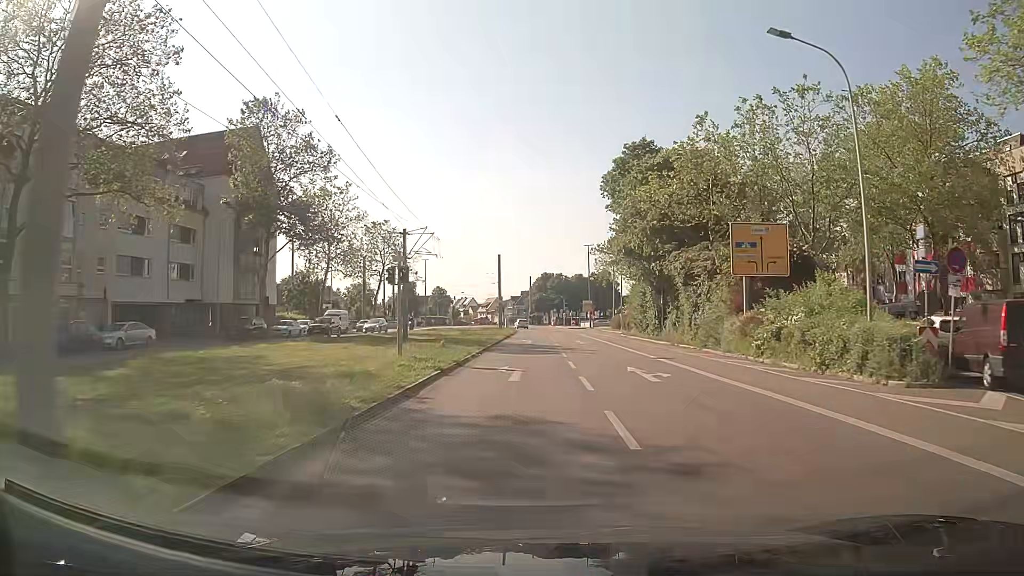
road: tertiary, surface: asphalt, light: Day
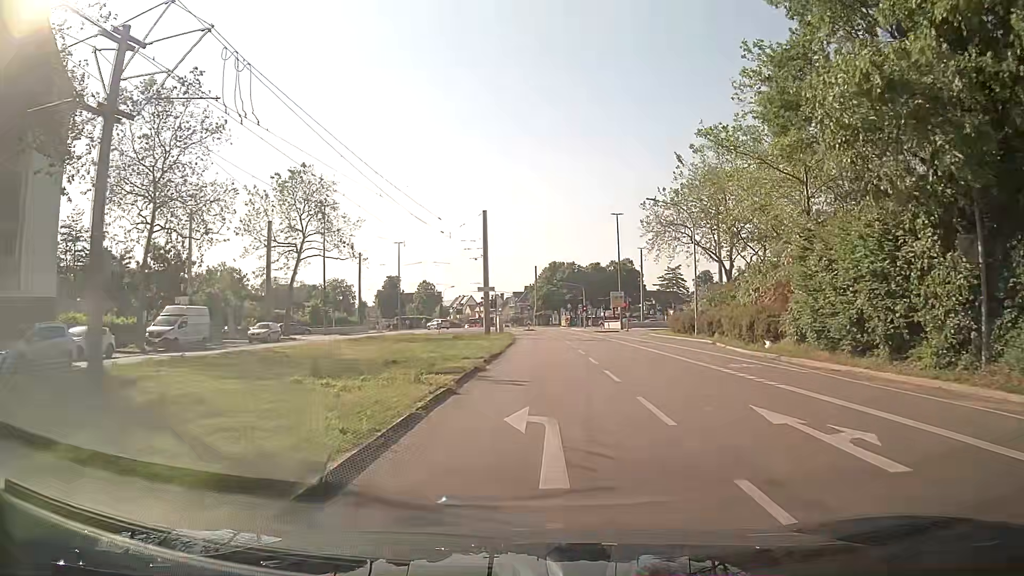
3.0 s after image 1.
(-0.1, +34.4) m; 0°
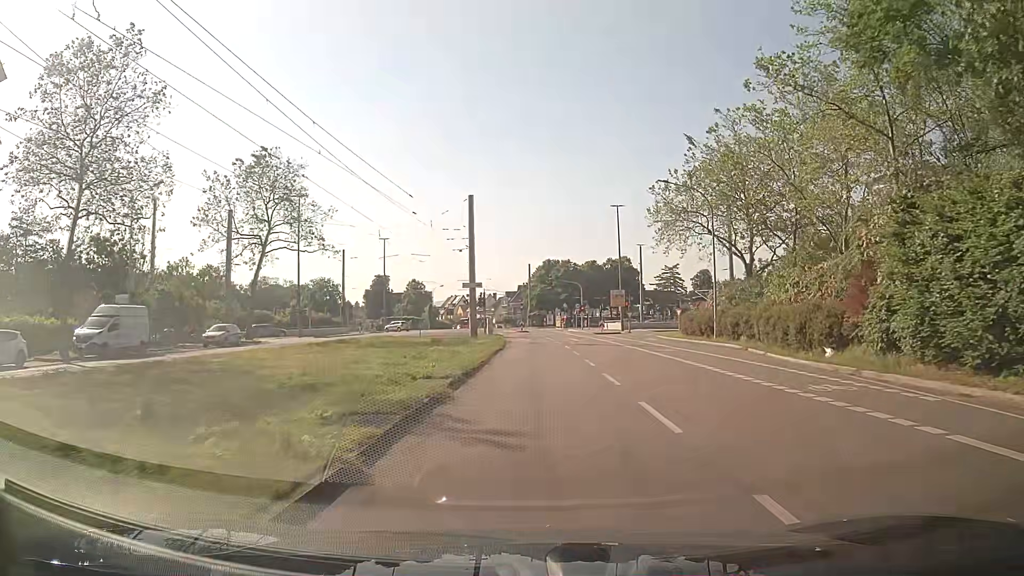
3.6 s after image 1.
(+0.1, +6.5) m; 0°
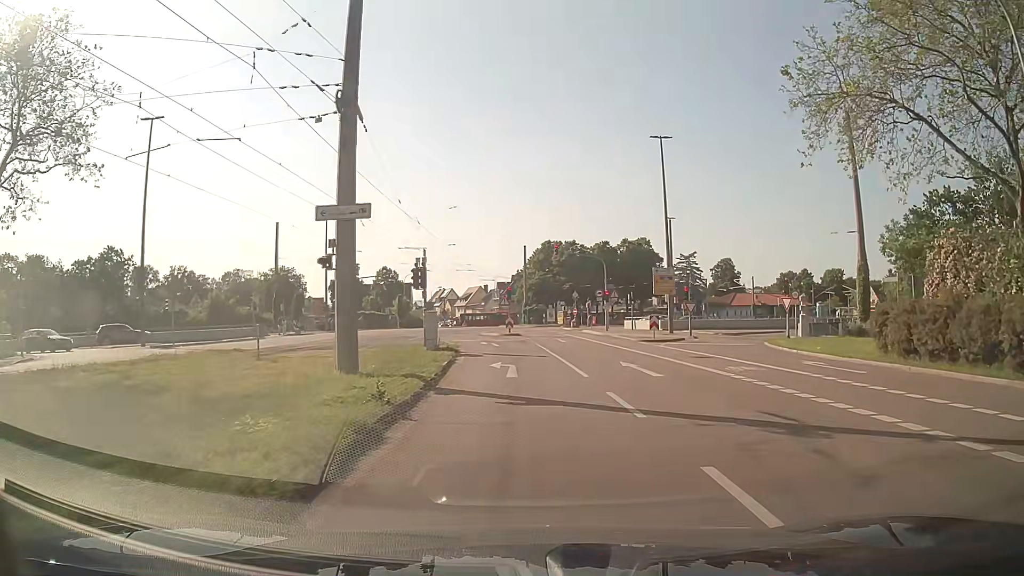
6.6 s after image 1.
(+0.3, +28.8) m; +1°
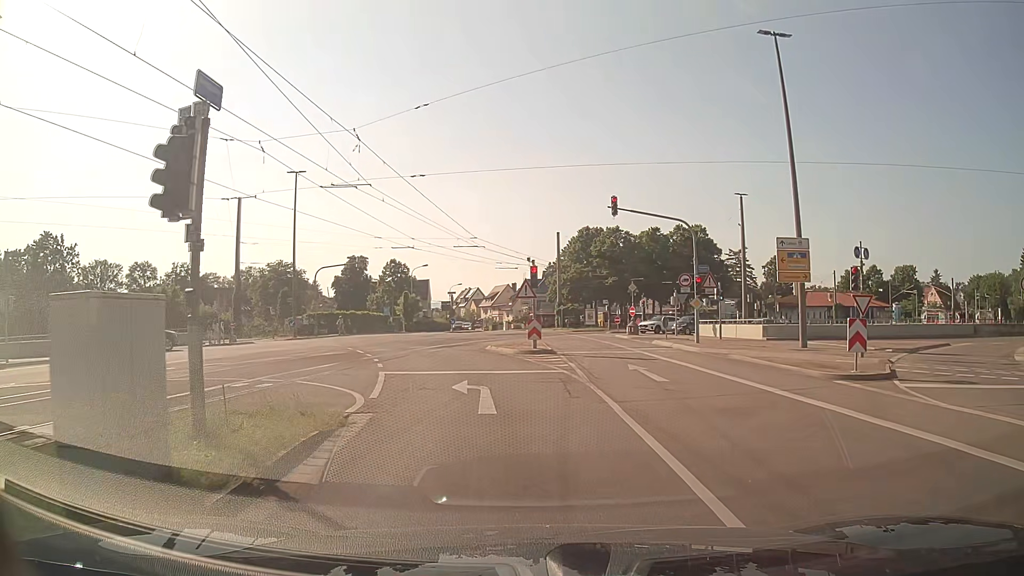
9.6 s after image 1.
(-0.3, +19.6) m; -3°
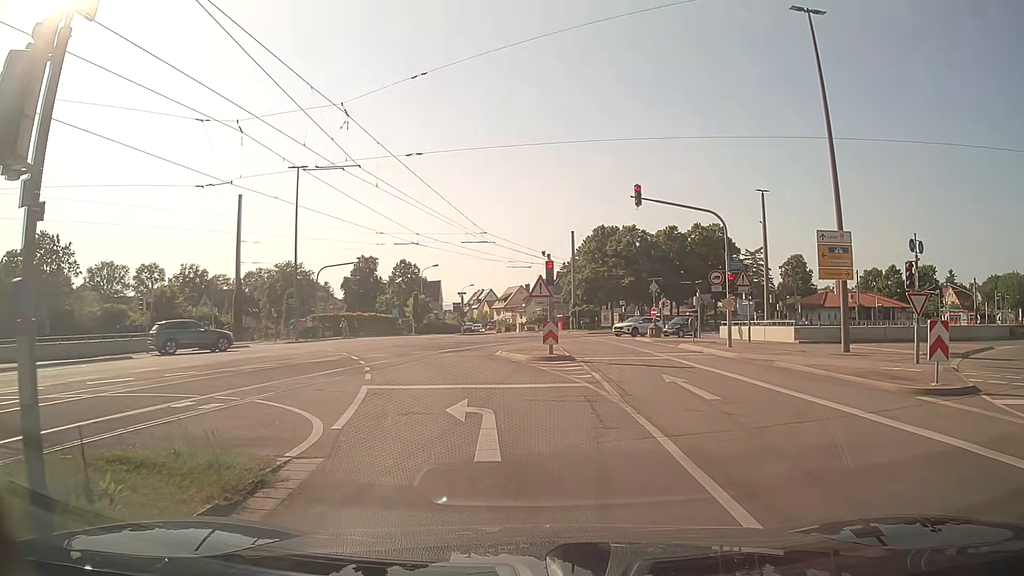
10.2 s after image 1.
(0.0, +2.9) m; -2°
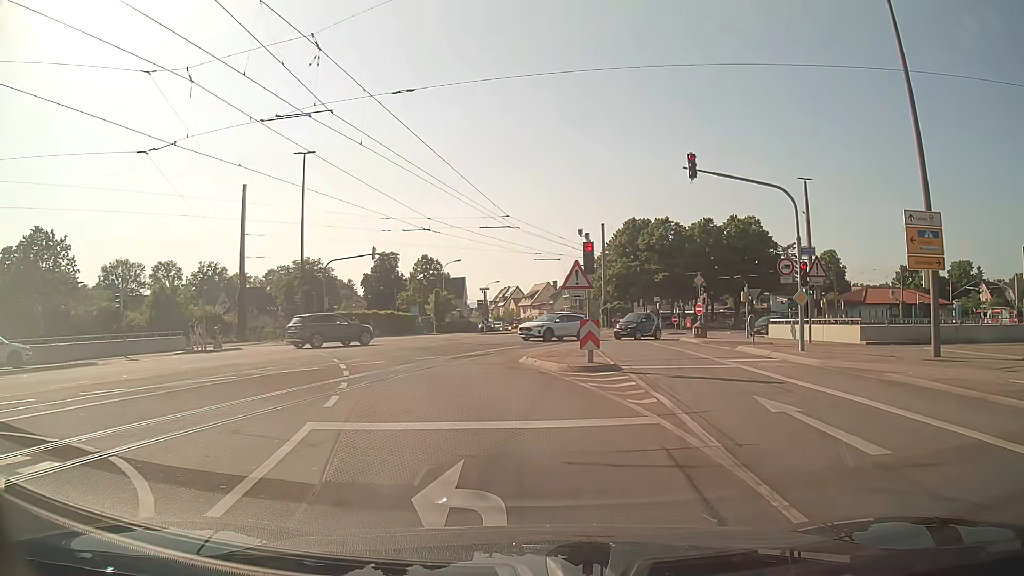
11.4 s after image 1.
(-0.1, +4.8) m; -2°
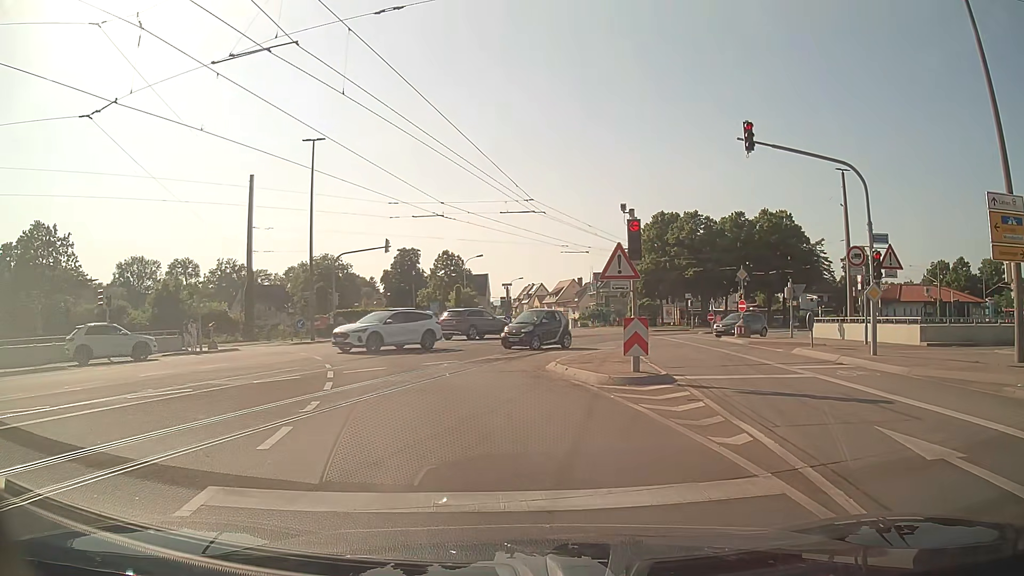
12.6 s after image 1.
(-0.1, +3.3) m; -2°
(-1, +10) (-3, +20) (-8, +28) (-15, +36) (-24, +40) (-33, +41) (-43, +40) (-53, +39) (-63, +37) (-73, +36) m
